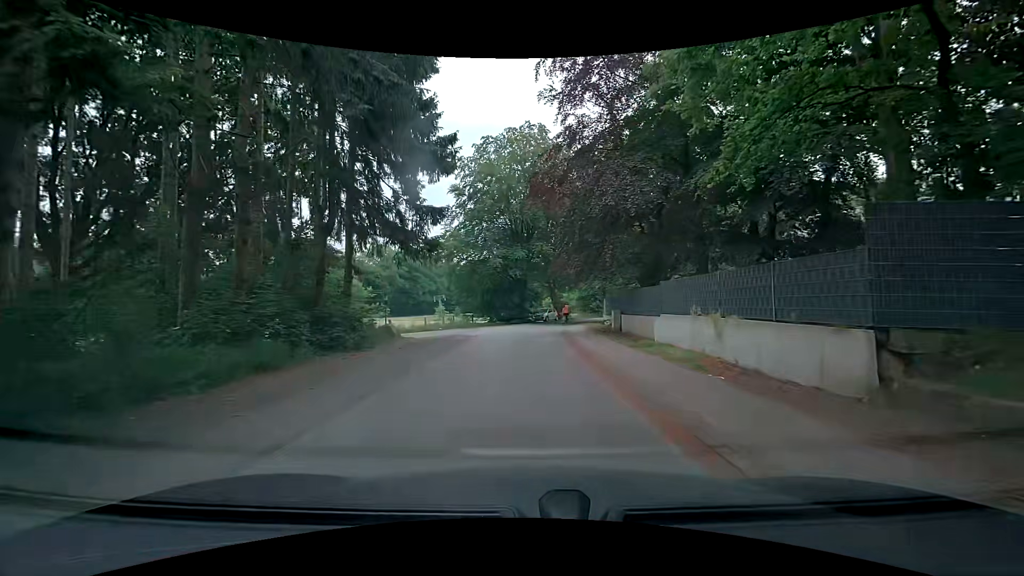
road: residential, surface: asphalt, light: Day
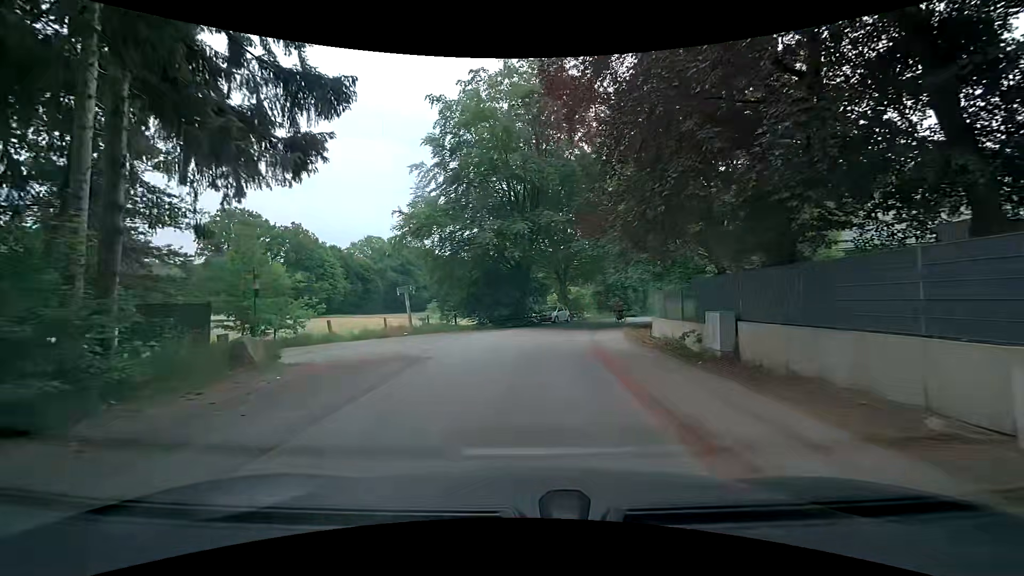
(+0.7, +12.7) m; +3°
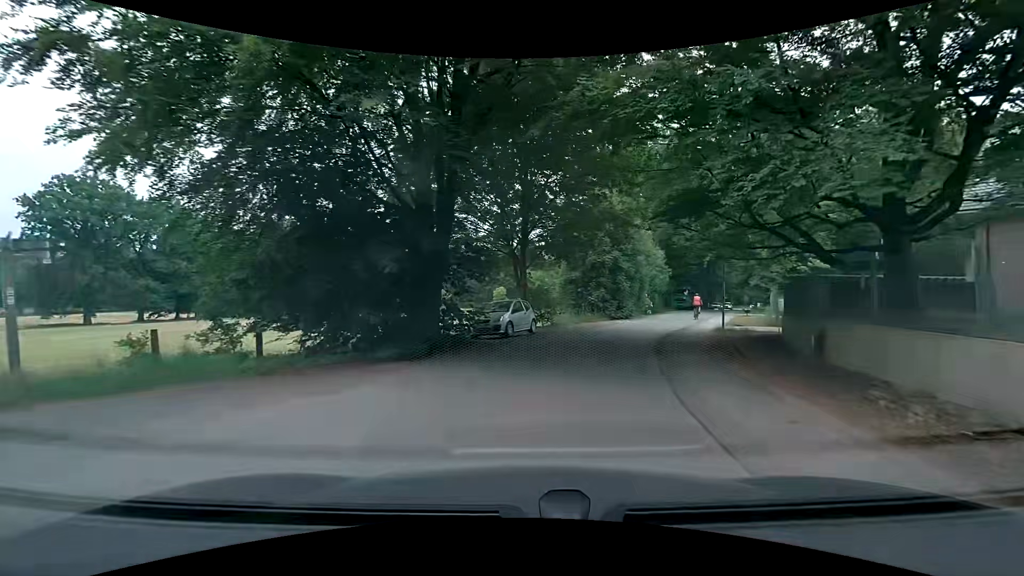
(+0.1, +20.6) m; +4°
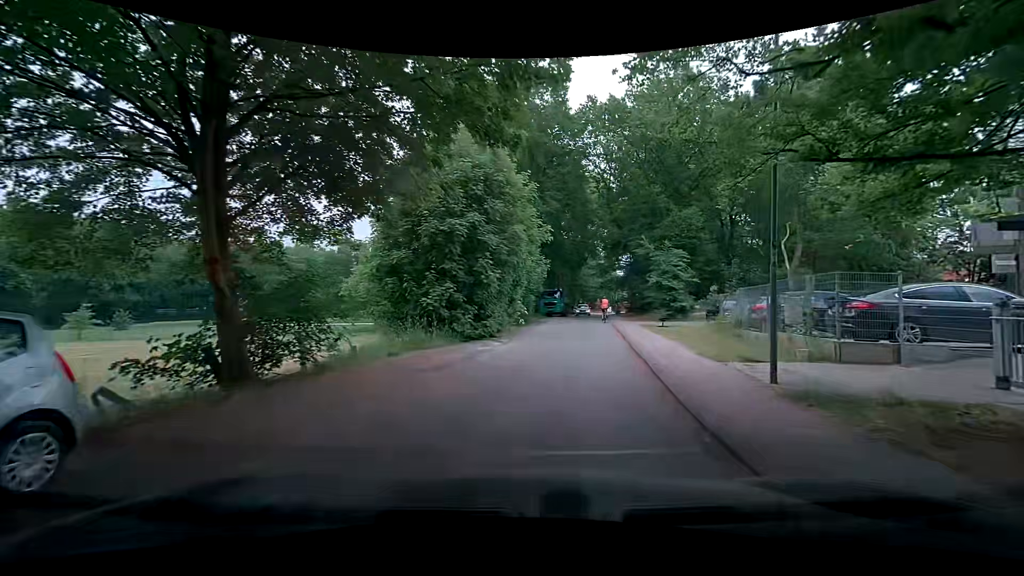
(+2.4, +16.4) m; +18°
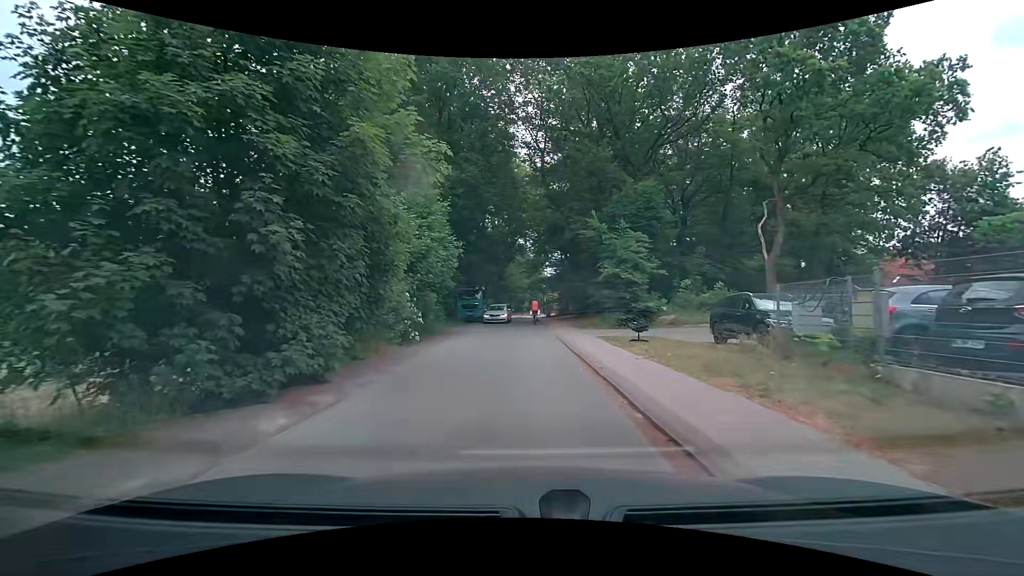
(+0.8, +10.9) m; +9°
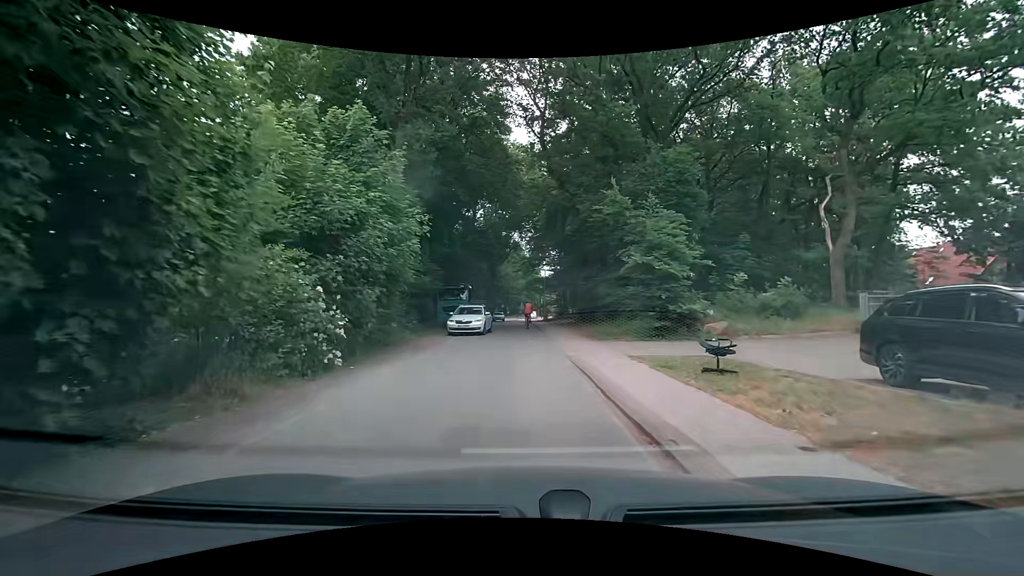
(-0.2, +7.3) m; -1°
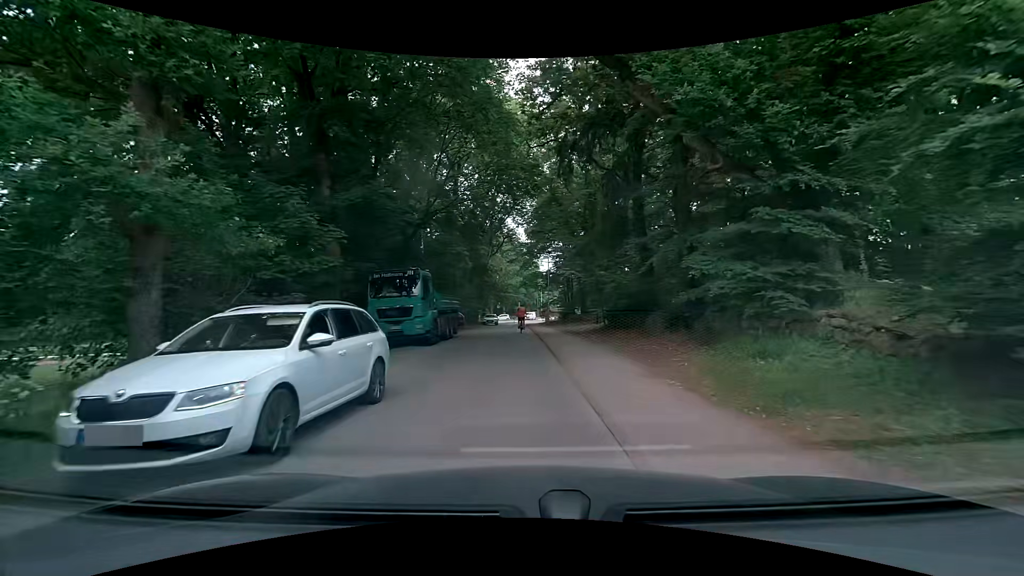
(+0.1, +14.9) m; 0°
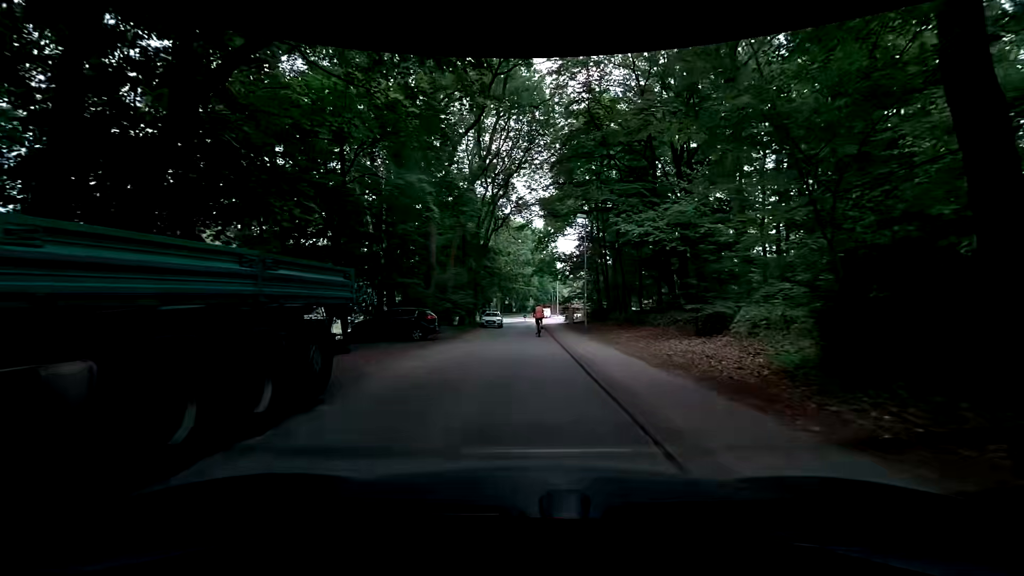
(-0.5, +19.6) m; -2°
